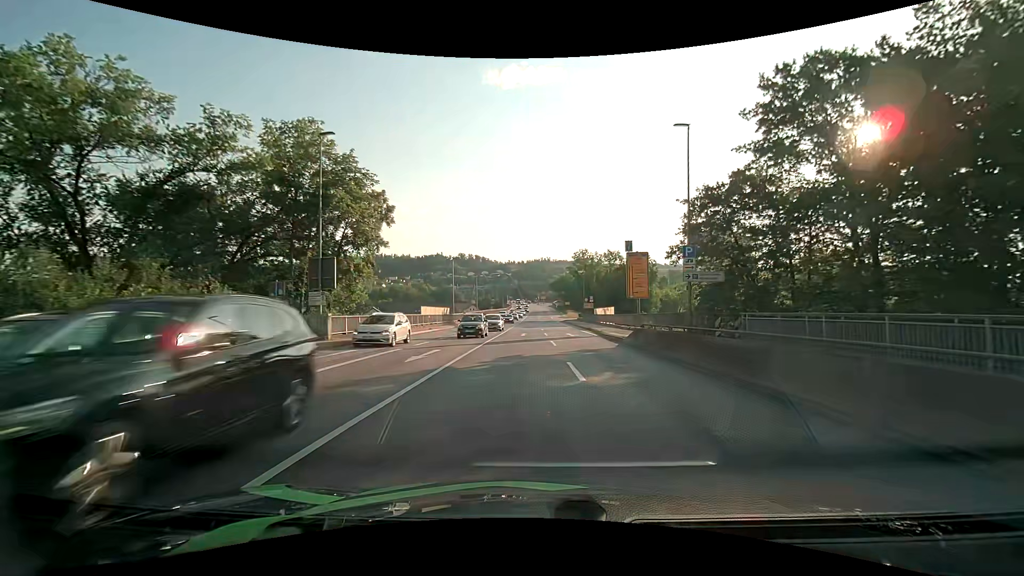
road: primary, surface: asphalt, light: Day
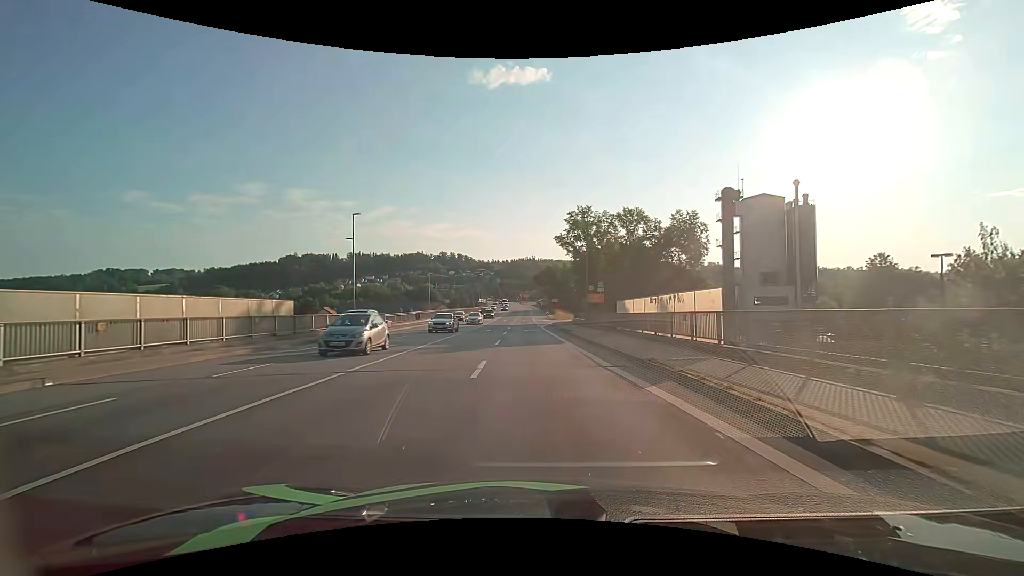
(+1.5, +35.2) m; +2°
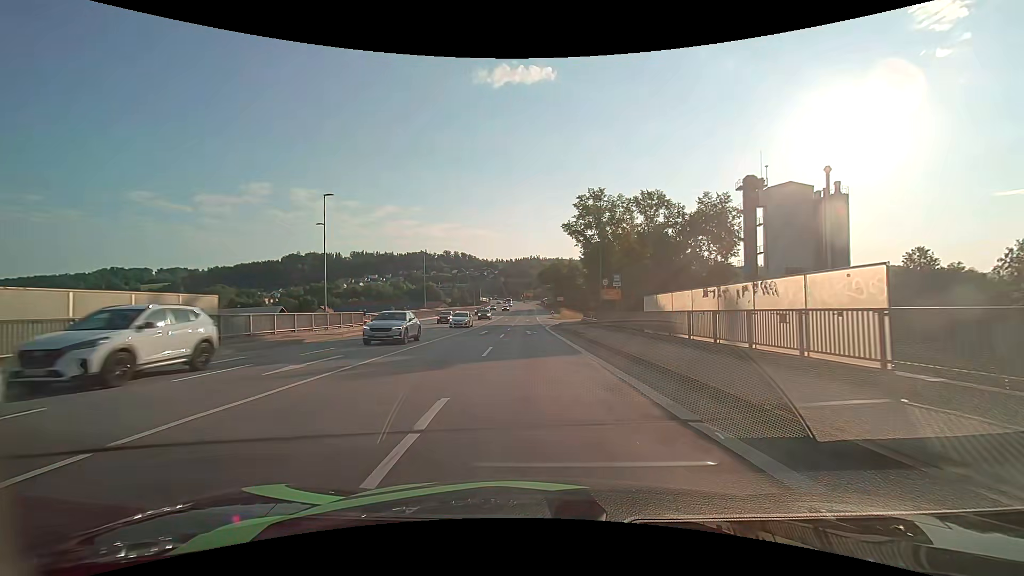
(-0.1, +7.0) m; -1°
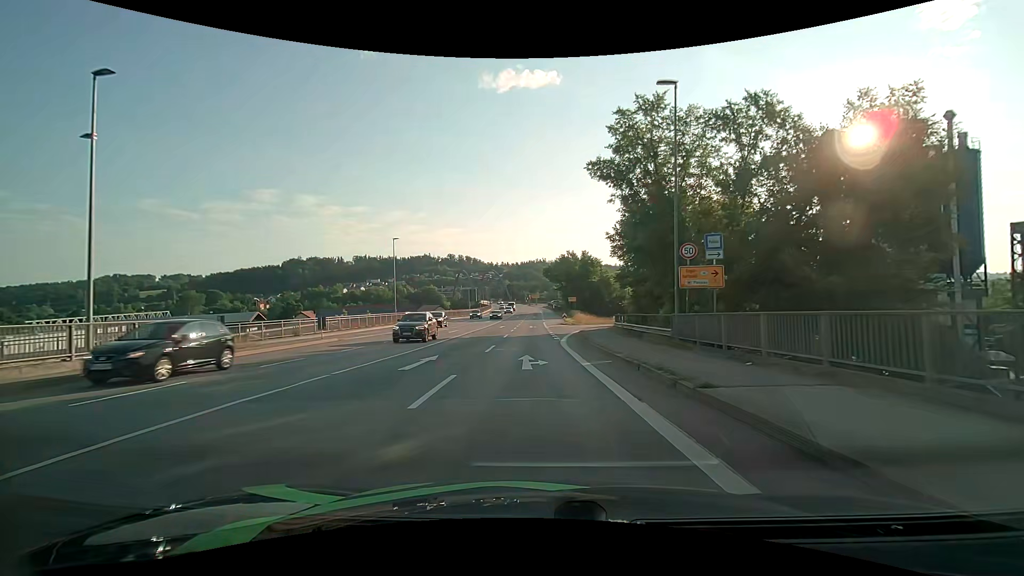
(-0.1, +20.3) m; -1°
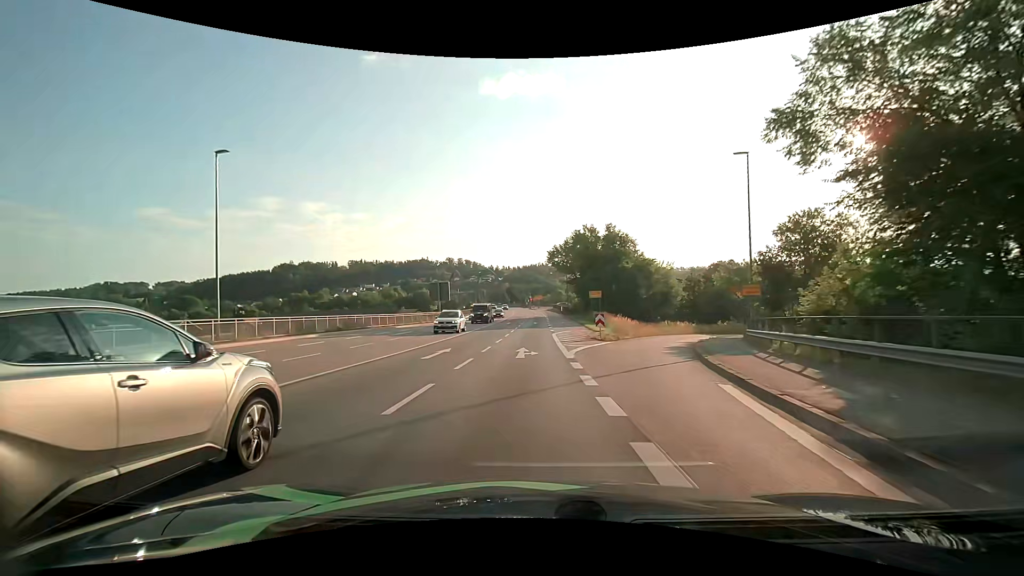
(-0.2, +34.8) m; -1°
(0, +10) (0, +20) (0, +30) (+1, +40) (+1, +50) (+2, +60) (+3, +70) (+3, +80) (+3, +90) (+3, +100) m
